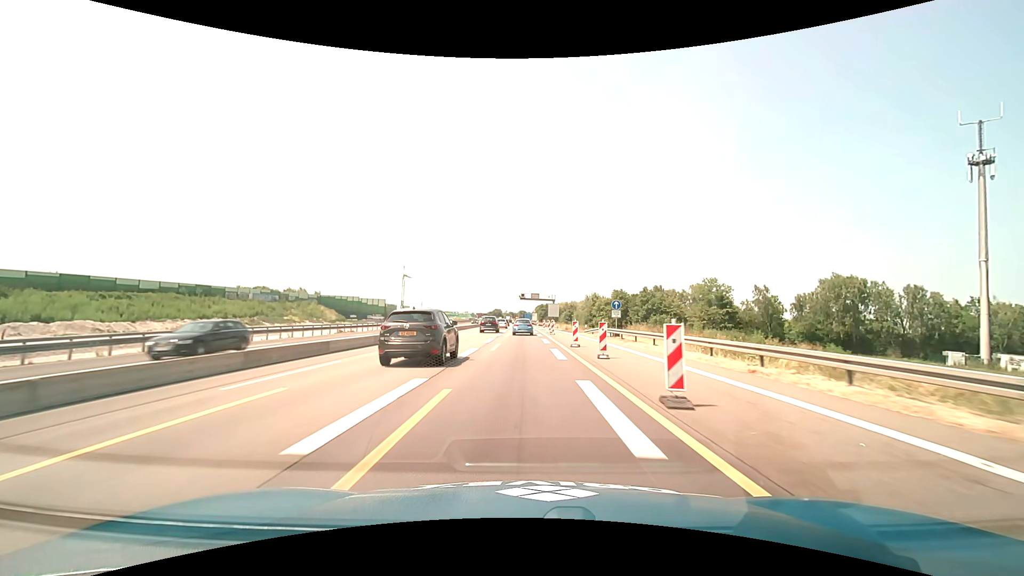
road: motorway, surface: asphalt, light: Day
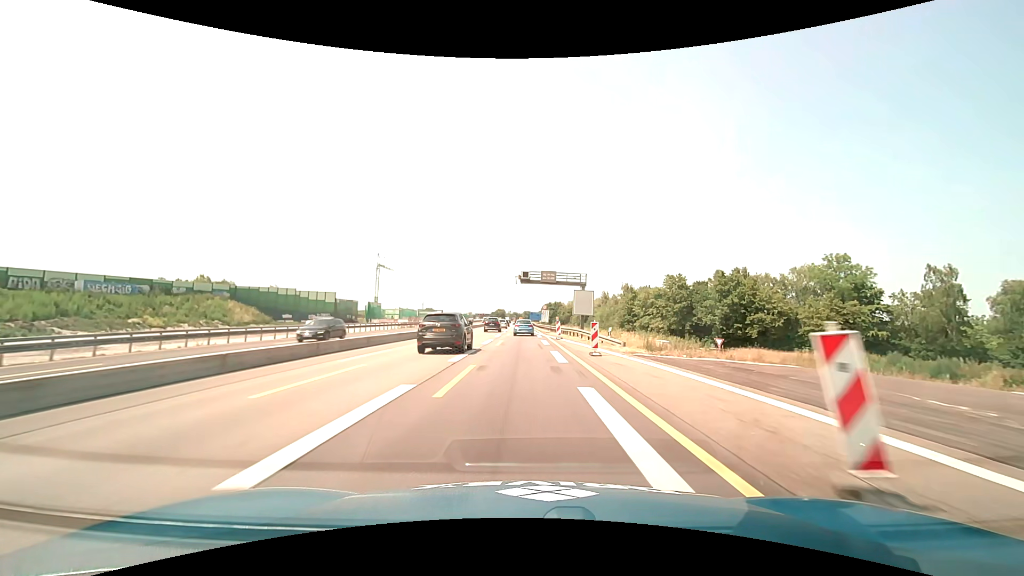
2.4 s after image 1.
(-0.2, +49.2) m; -1°
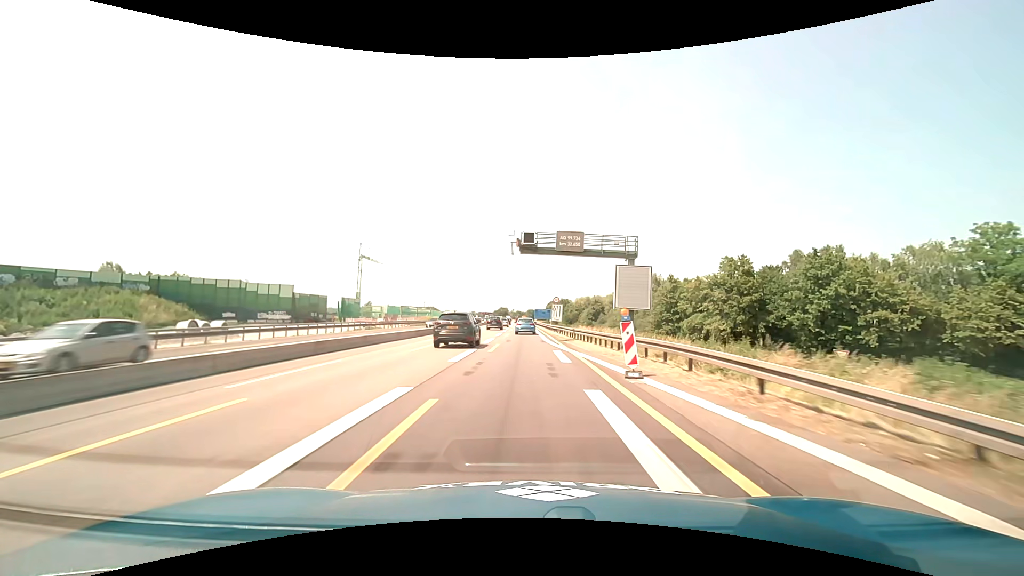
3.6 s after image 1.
(-0.1, +24.7) m; 0°
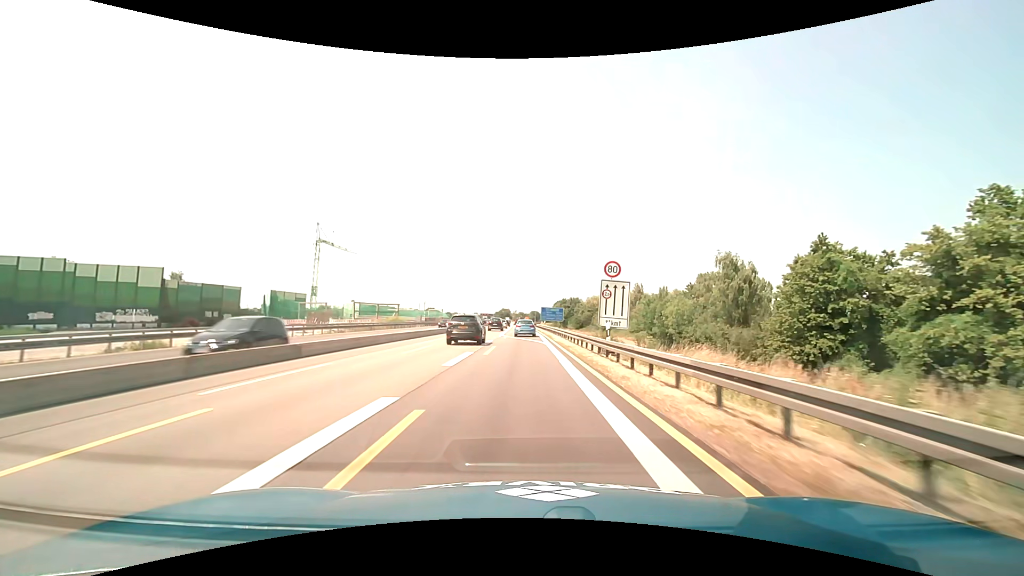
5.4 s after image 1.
(-0.2, +37.2) m; 0°
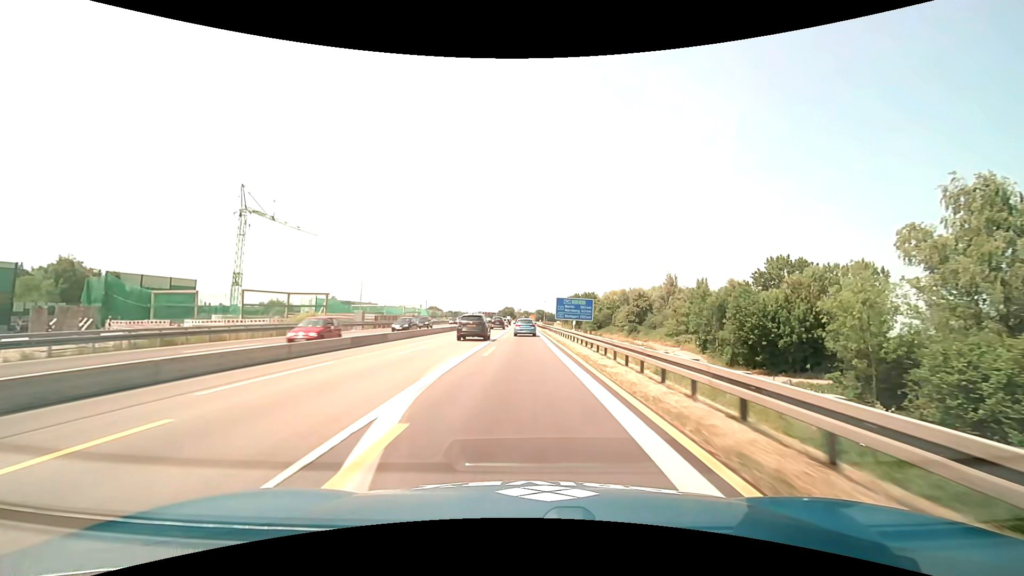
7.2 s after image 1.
(-0.5, +37.3) m; -1°
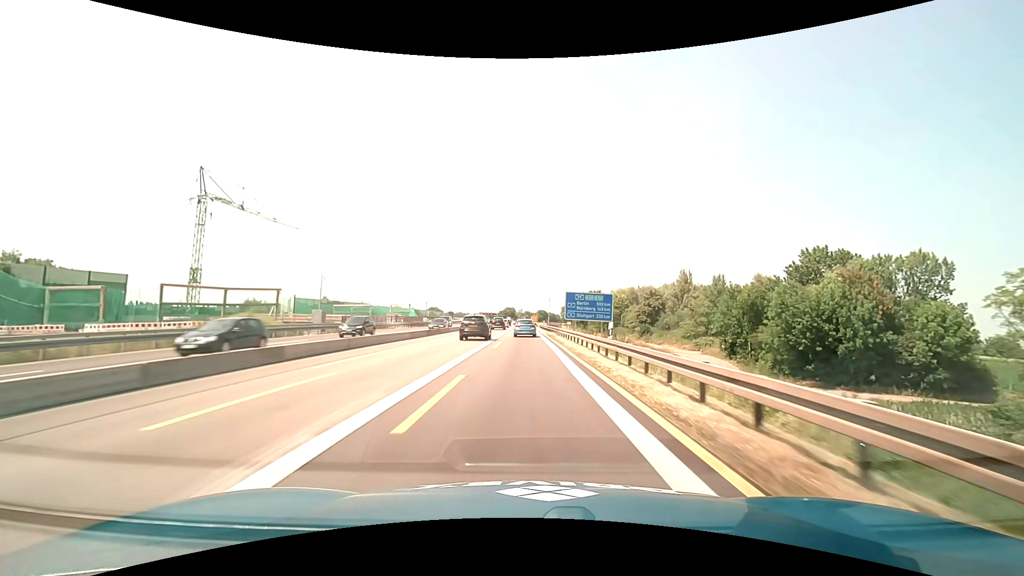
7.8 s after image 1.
(0.0, +12.5) m; 0°
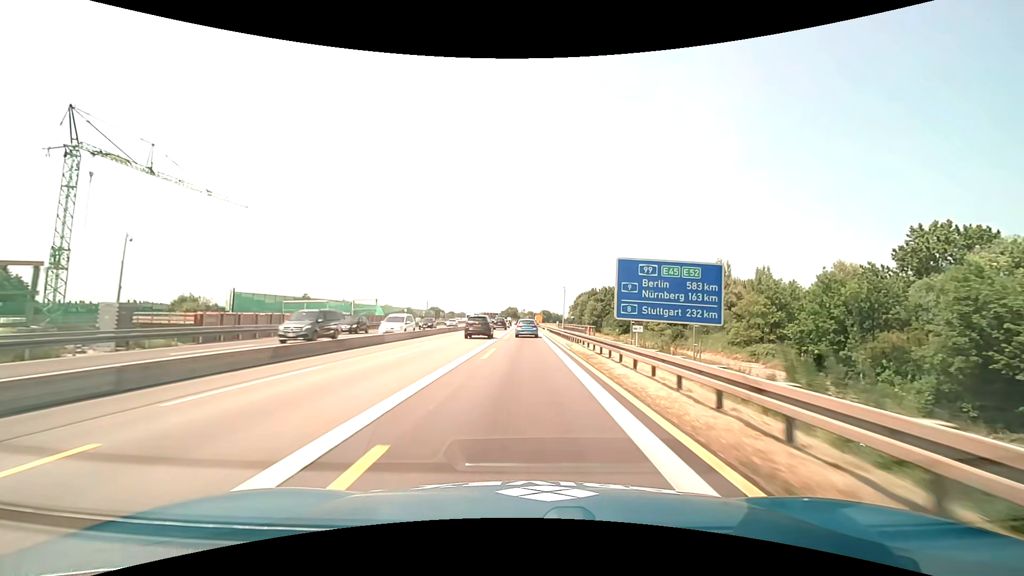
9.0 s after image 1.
(-0.1, +24.9) m; 0°
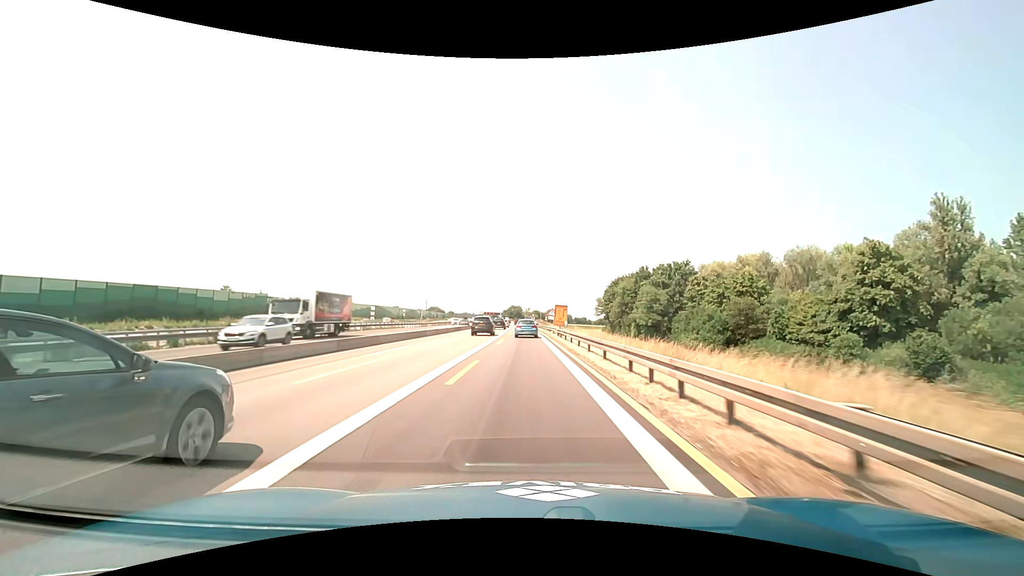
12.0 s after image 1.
(-0.5, +61.5) m; -1°
(0, +10) (0, +20) (0, +30) (0, +40) (0, +50) (0, +60) (-1, +70) (-1, +80) (-1, +90) (-1, +100) m
